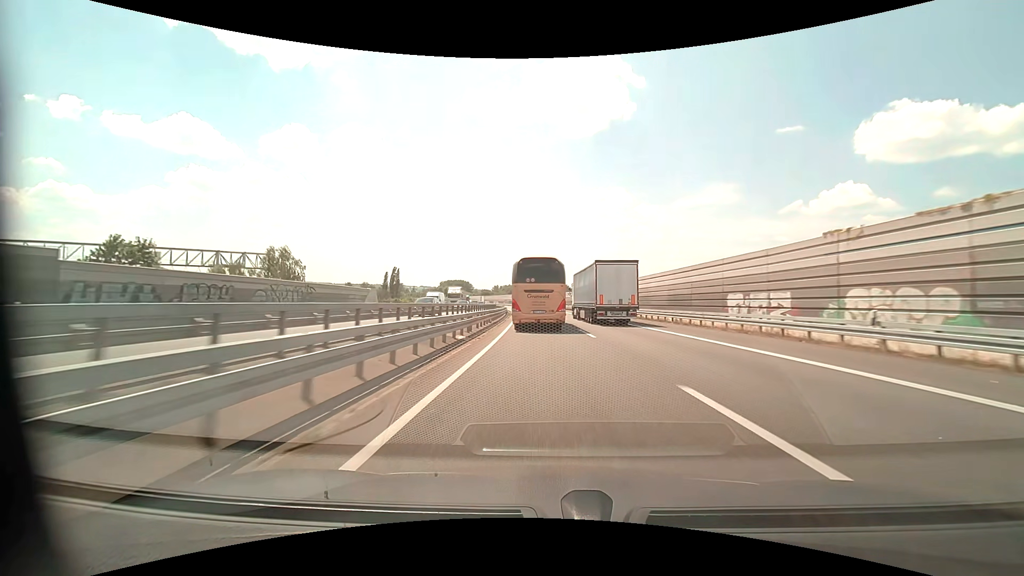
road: motorway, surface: asphalt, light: Day
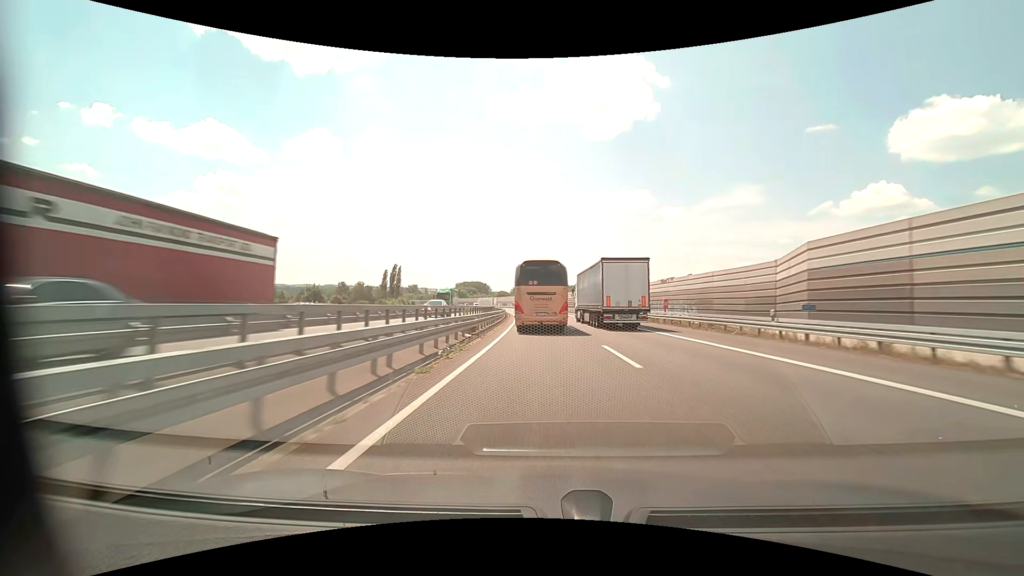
(-0.9, +45.5) m; -2°
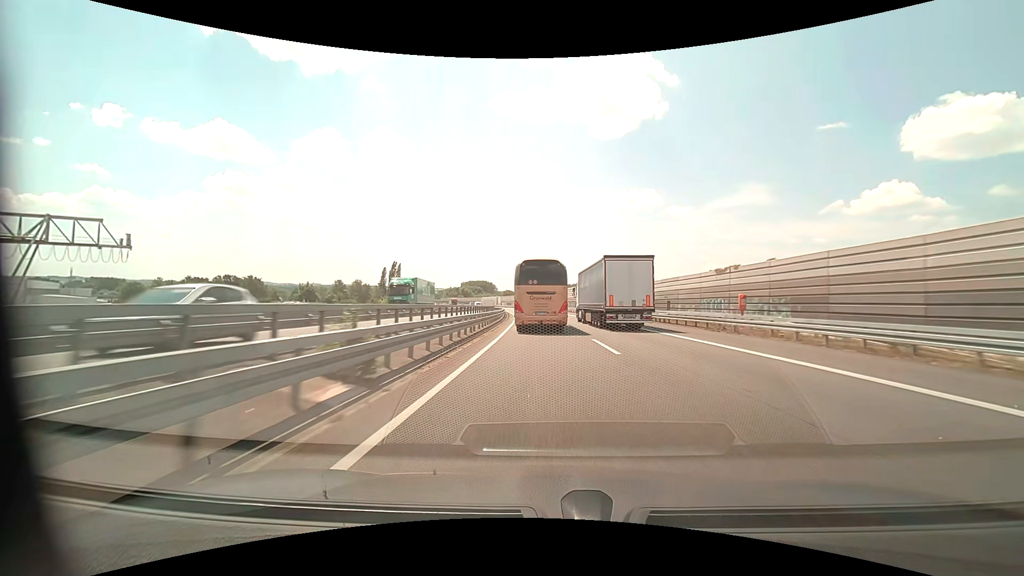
(-0.1, +15.3) m; -1°
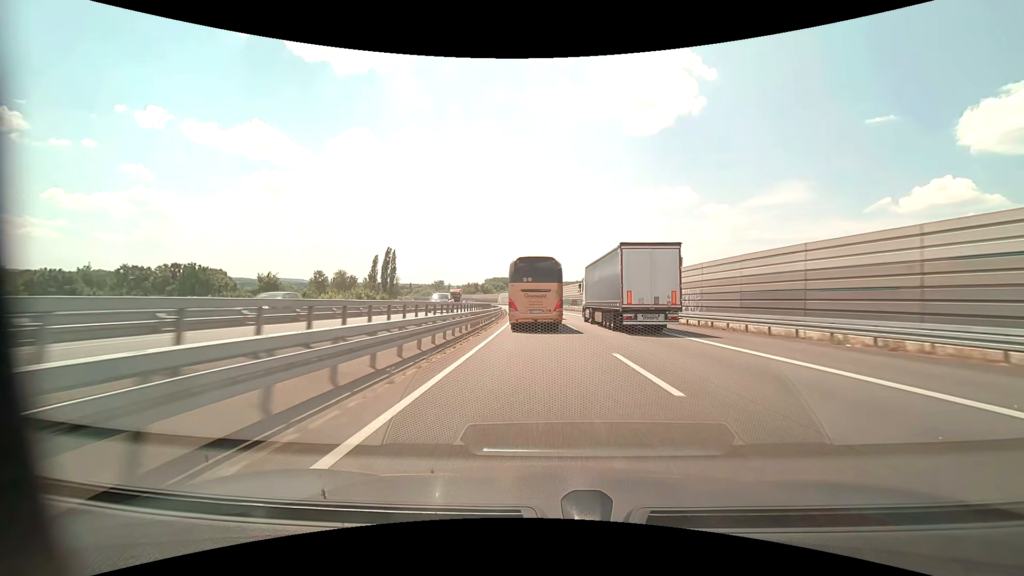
(-1.8, +60.9) m; -3°
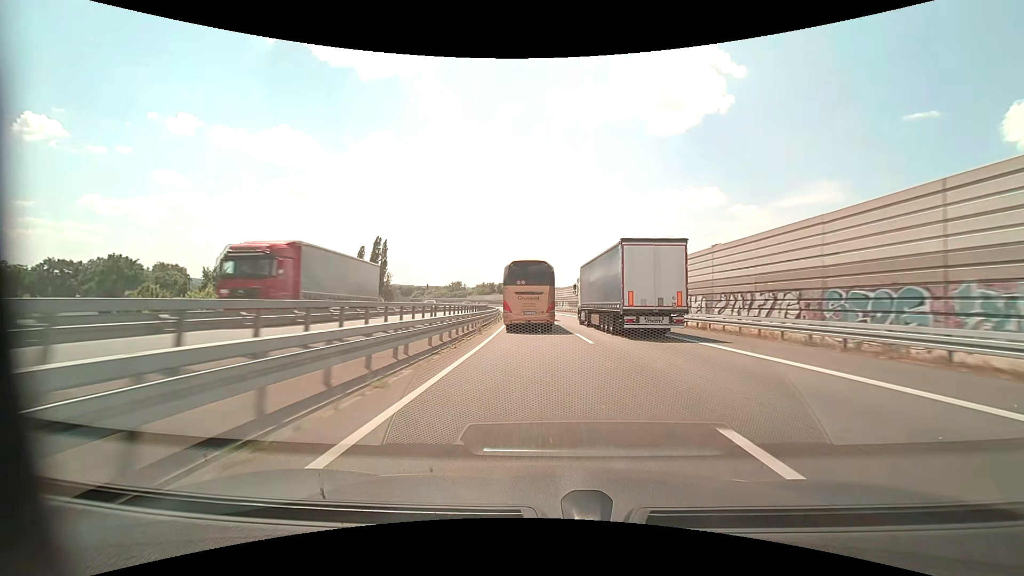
(-1.0, +44.1) m; -3°
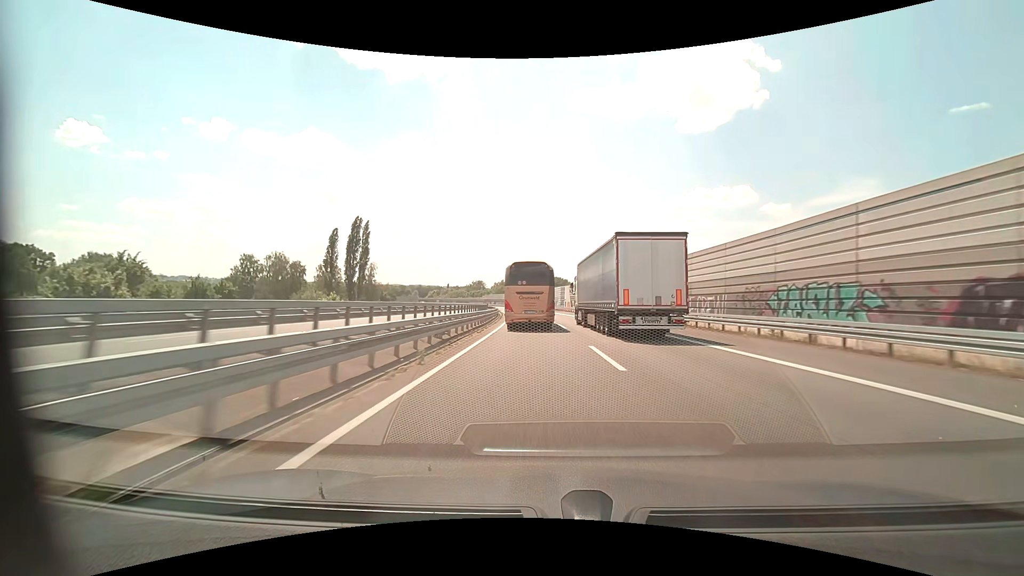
(-1.1, +43.8) m; -3°
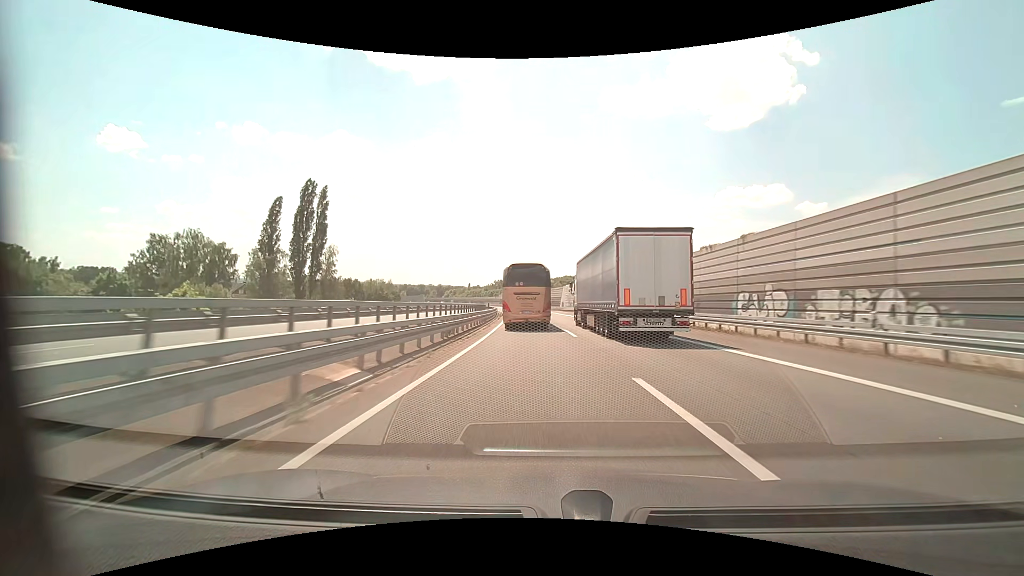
(-1.1, +43.5) m; -3°
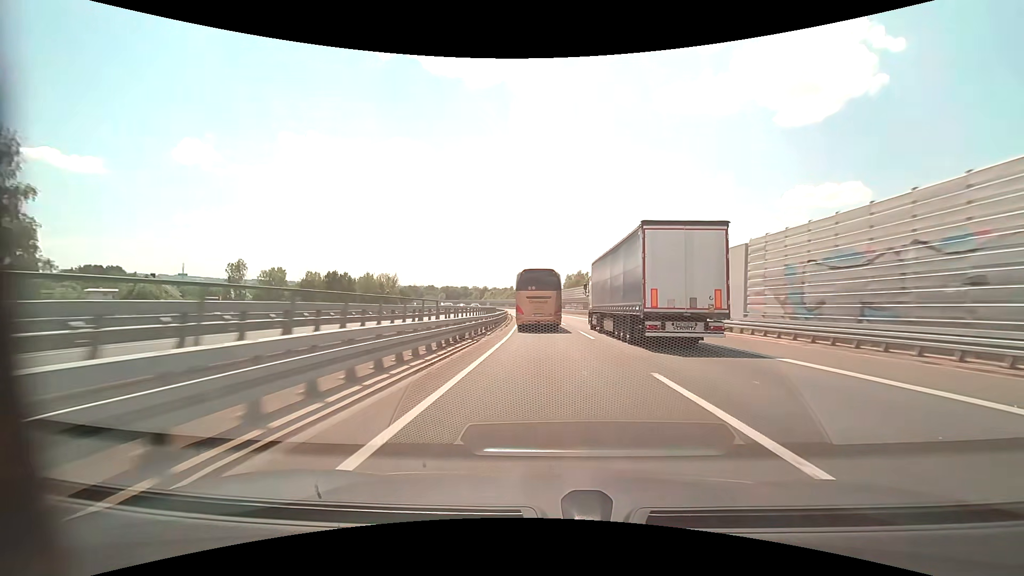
(-3.7, +72.2) m; -6°
(0, +10) (0, +20) (-1, +30) (-1, +40) (-1, +50) (-2, +60) (-2, +70) (-3, +80) (-4, +90) (-5, +100) m
